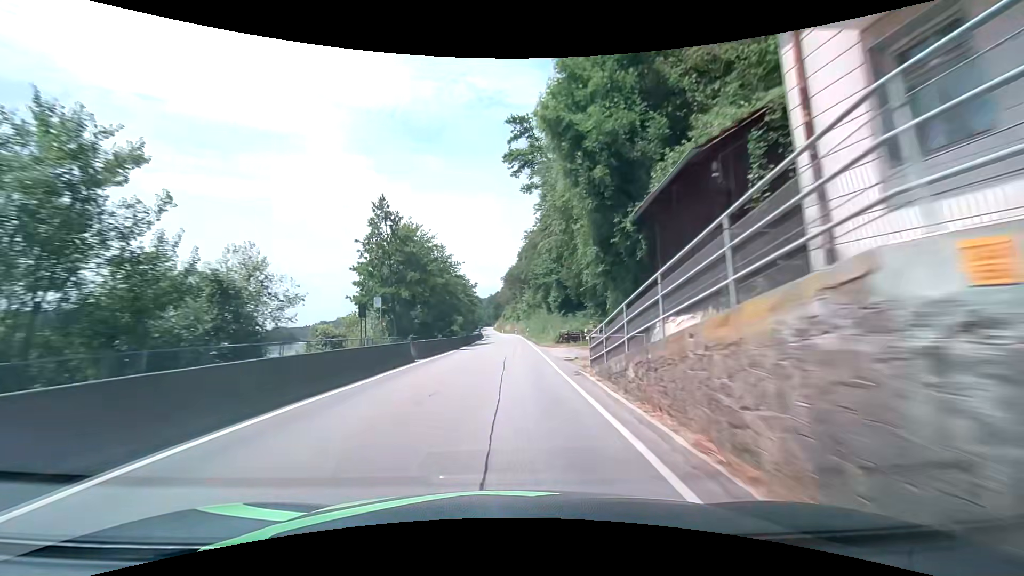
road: secondary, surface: asphalt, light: Day
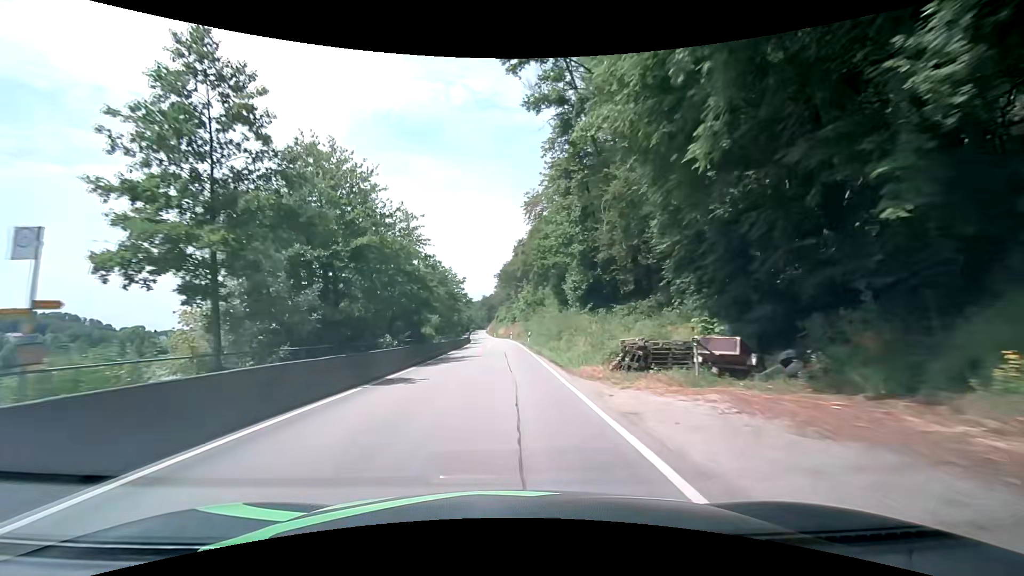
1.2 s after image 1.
(+0.1, +20.4) m; 0°
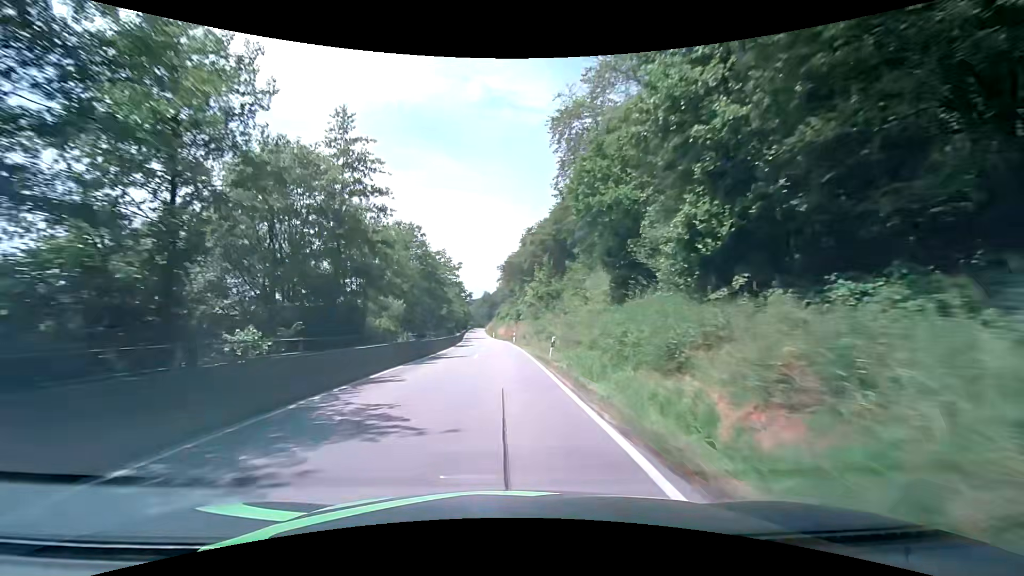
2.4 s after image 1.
(+0.1, +20.5) m; 0°
